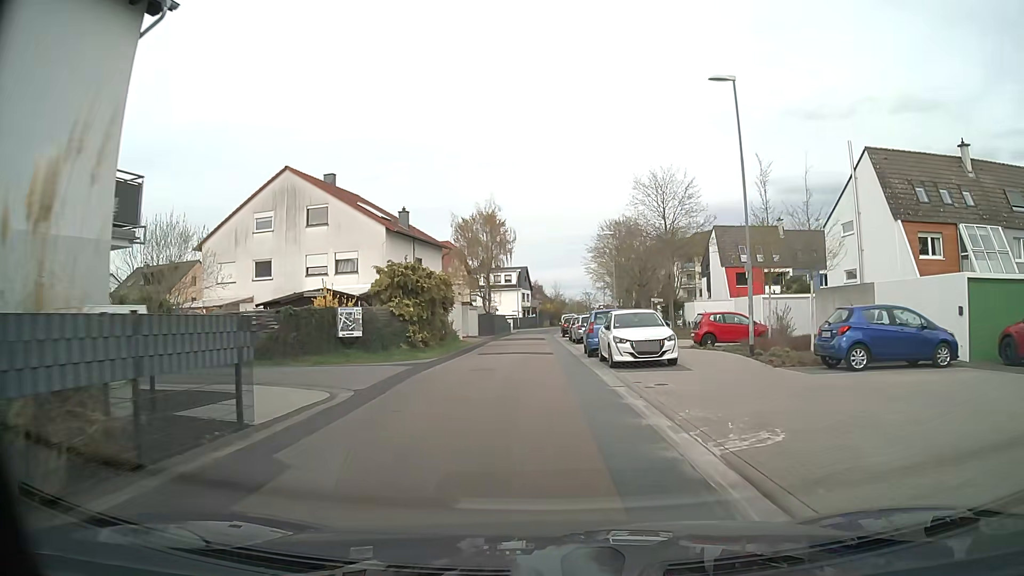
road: residential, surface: asphalt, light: Day
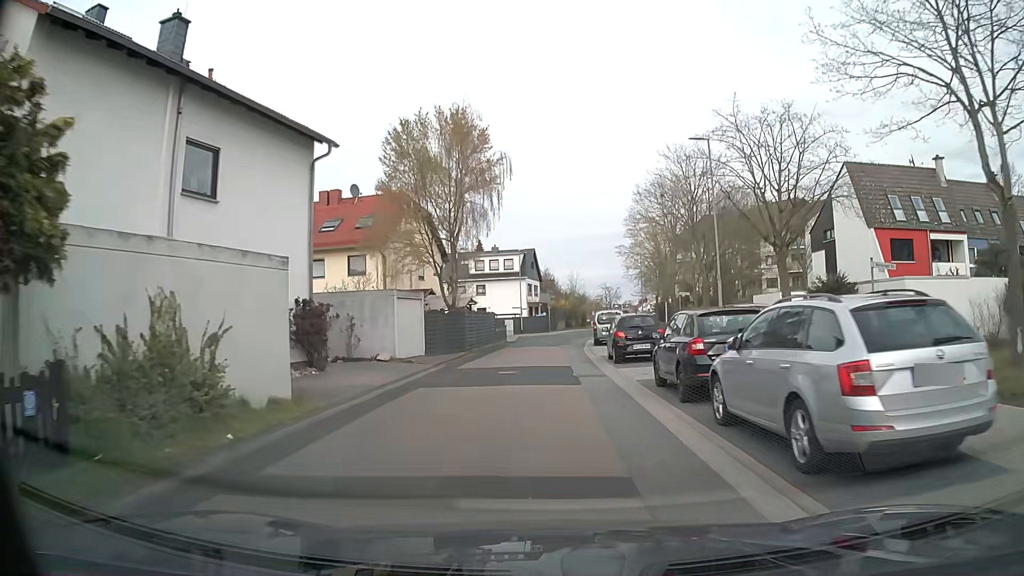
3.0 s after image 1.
(-0.6, +29.5) m; -1°
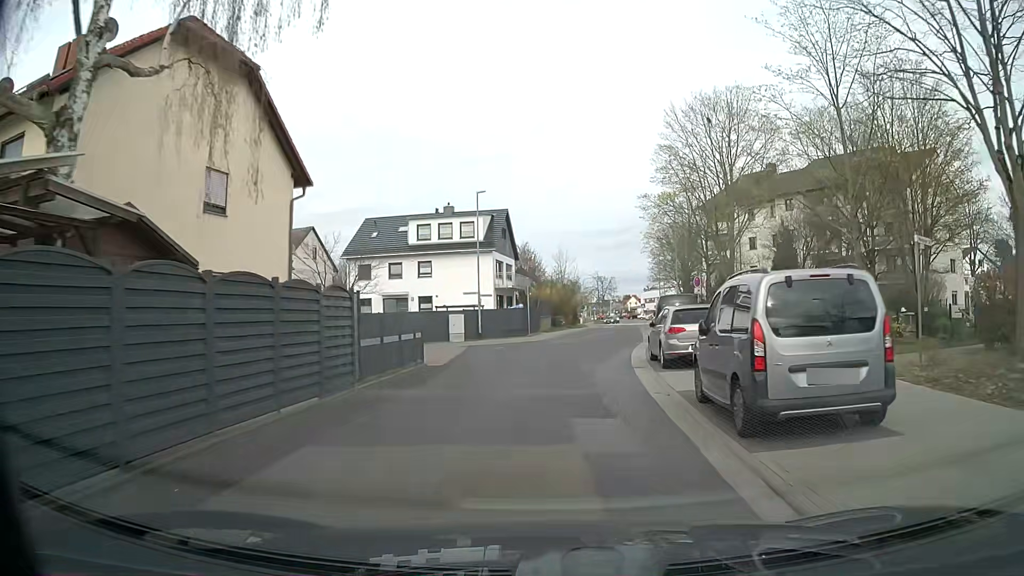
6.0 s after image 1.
(+0.3, +28.0) m; +2°
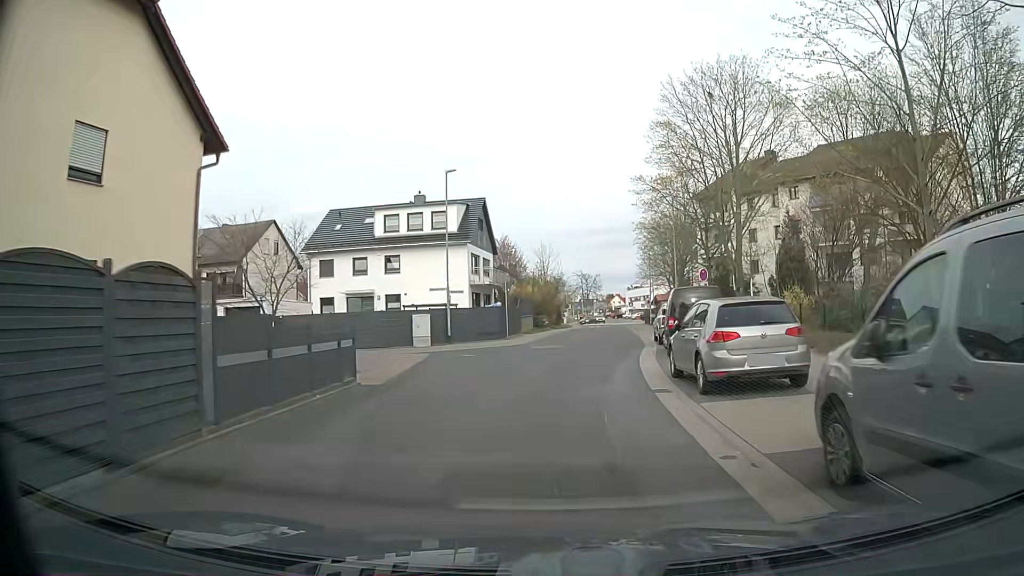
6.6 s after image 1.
(+0.1, +5.5) m; +2°
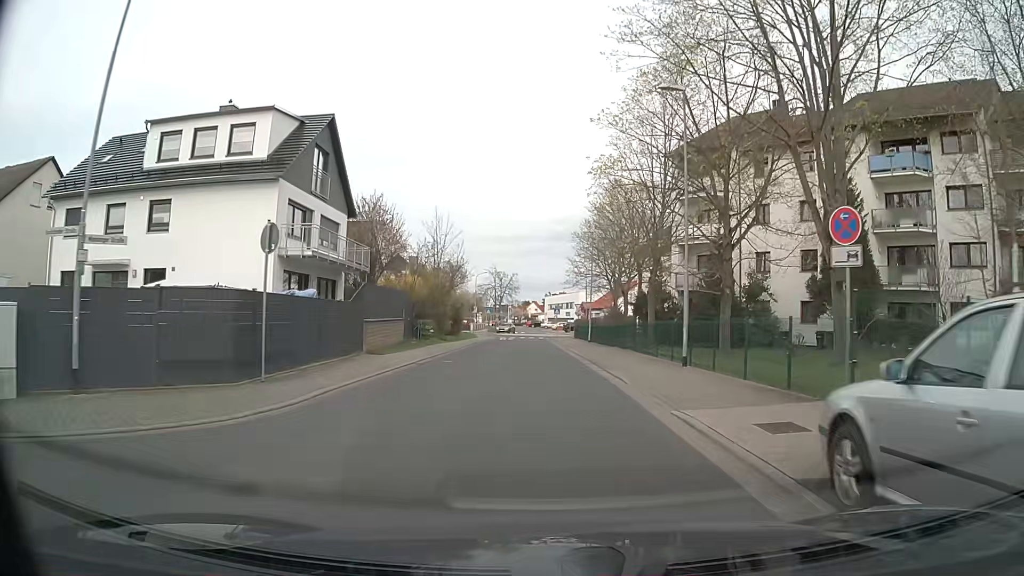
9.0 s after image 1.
(+1.2, +22.4) m; +7°
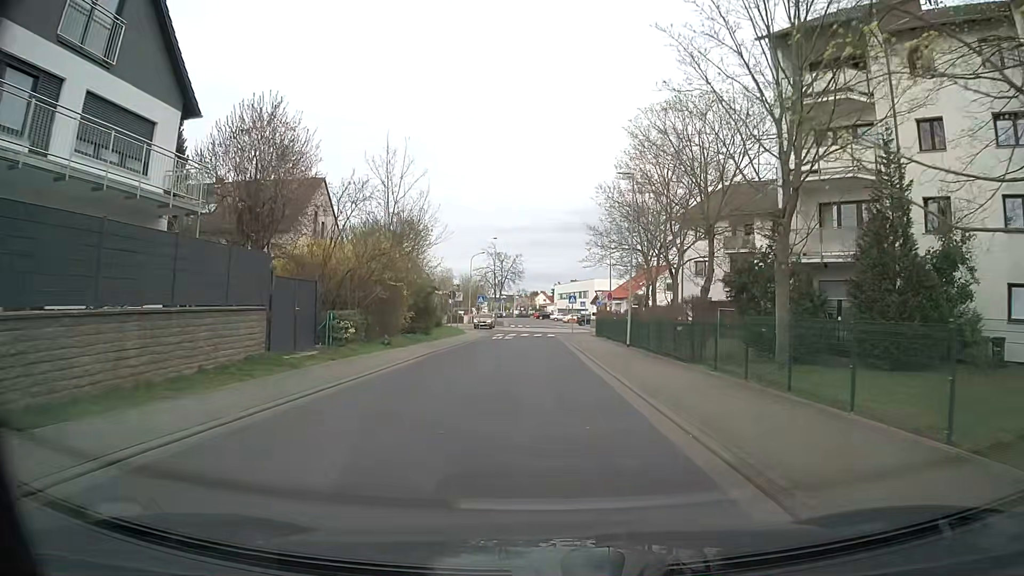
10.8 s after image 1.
(-0.2, +18.1) m; -2°
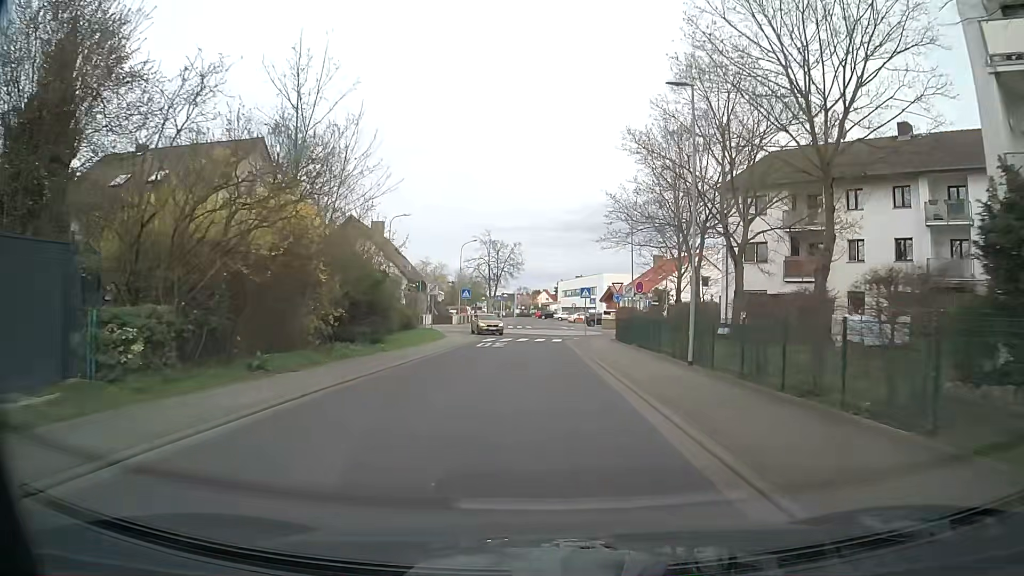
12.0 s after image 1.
(+0.1, +12.3) m; +1°
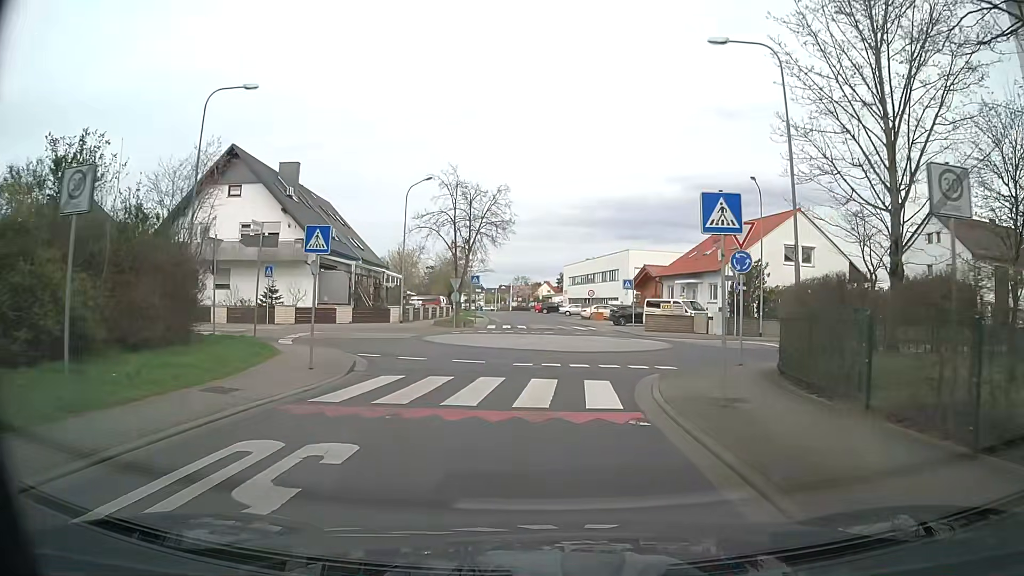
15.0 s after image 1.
(-0.2, +28.4) m; 0°
(0, +10) (+3, +19) (+7, +28) (+4, +38) (+3, +48) (+1, +58) (-1, +68) (-2, +78) (-4, +87) (-6, +97) m
